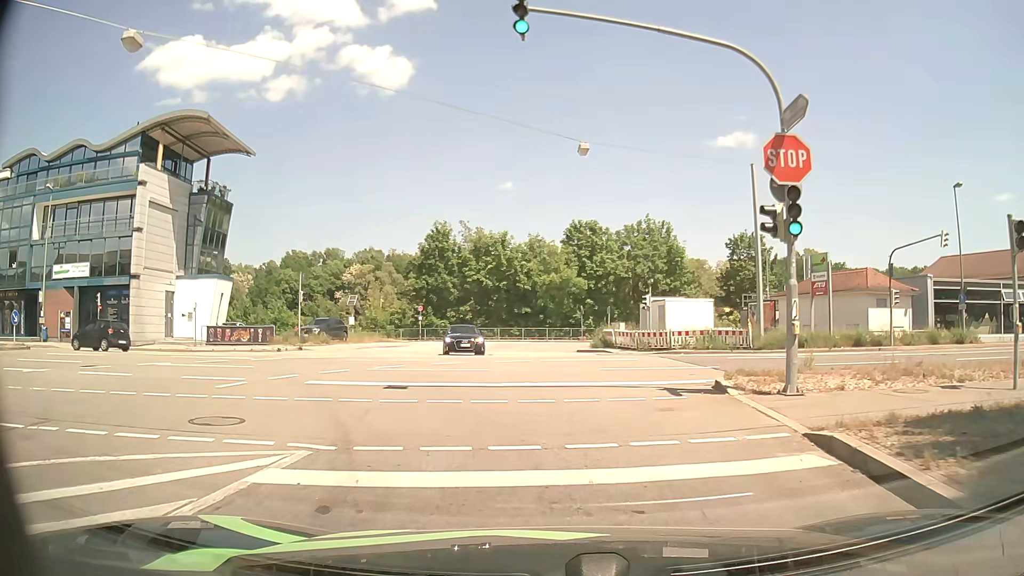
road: tertiary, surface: asphalt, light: Day
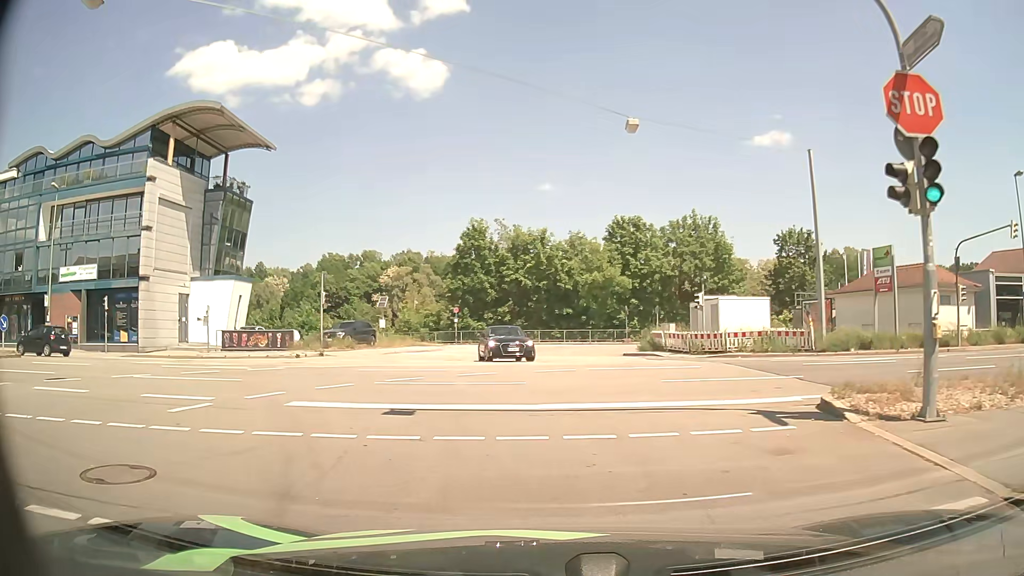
(-0.1, +3.1) m; -3°
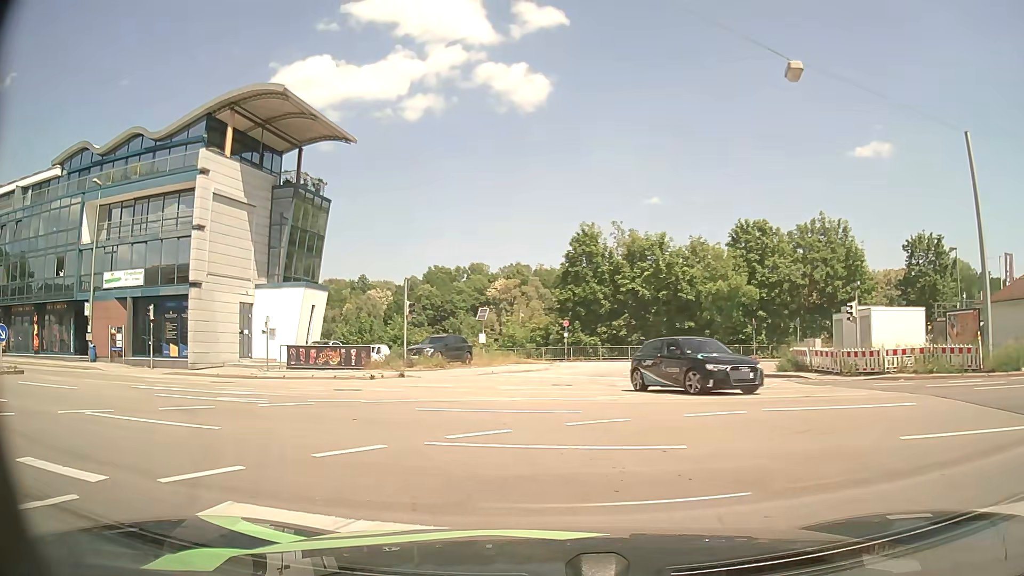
(-0.5, +5.8) m; -11°
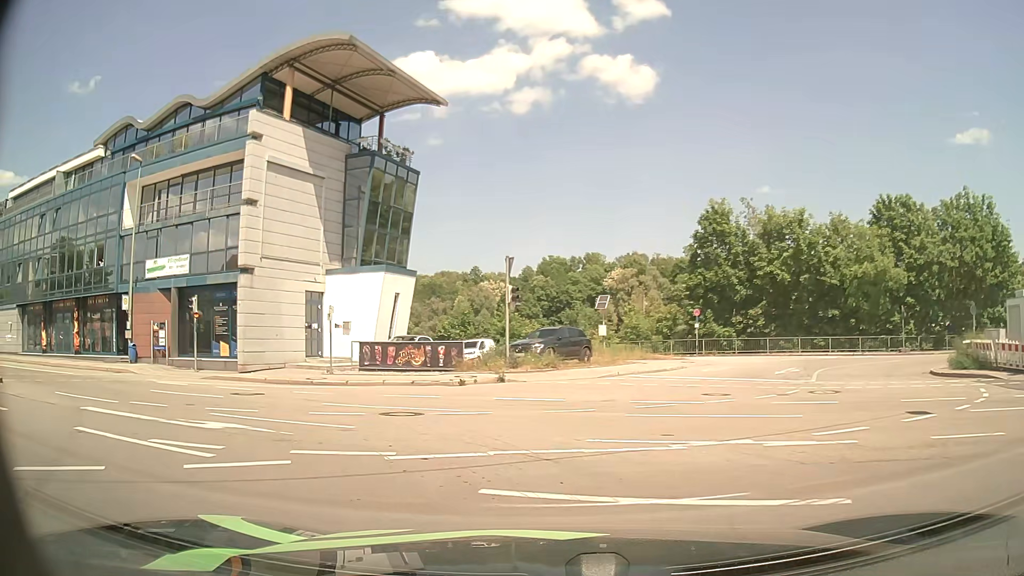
(-0.4, +6.5) m; -9°
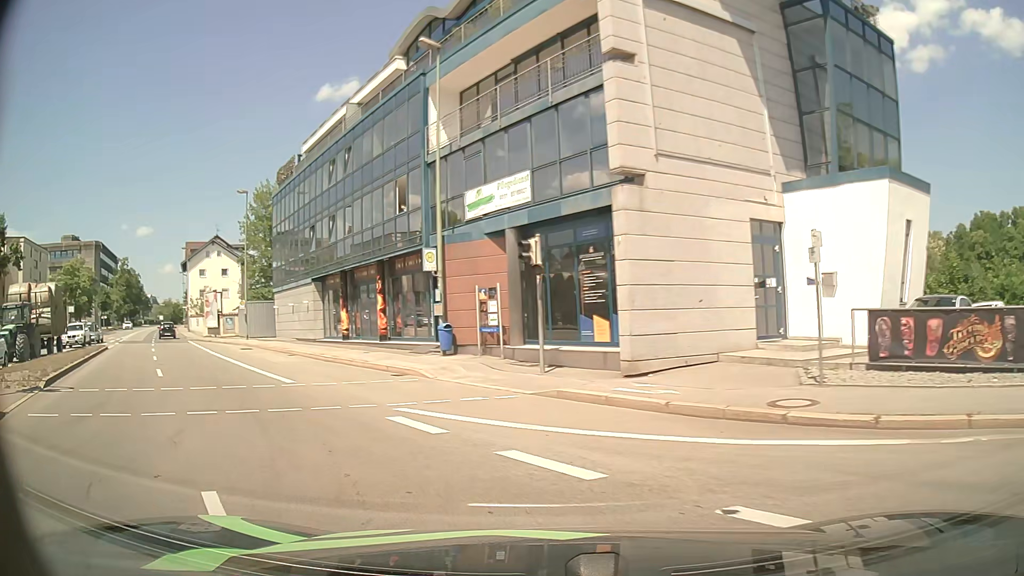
(-4.0, +13.3) m; -37°
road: primary
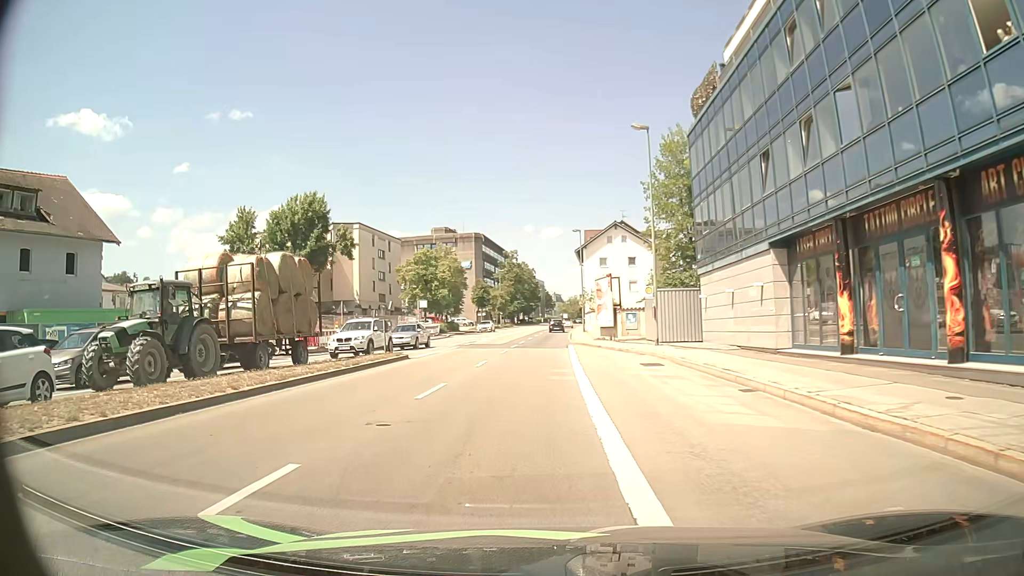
(-5.8, +15.0) m; -36°
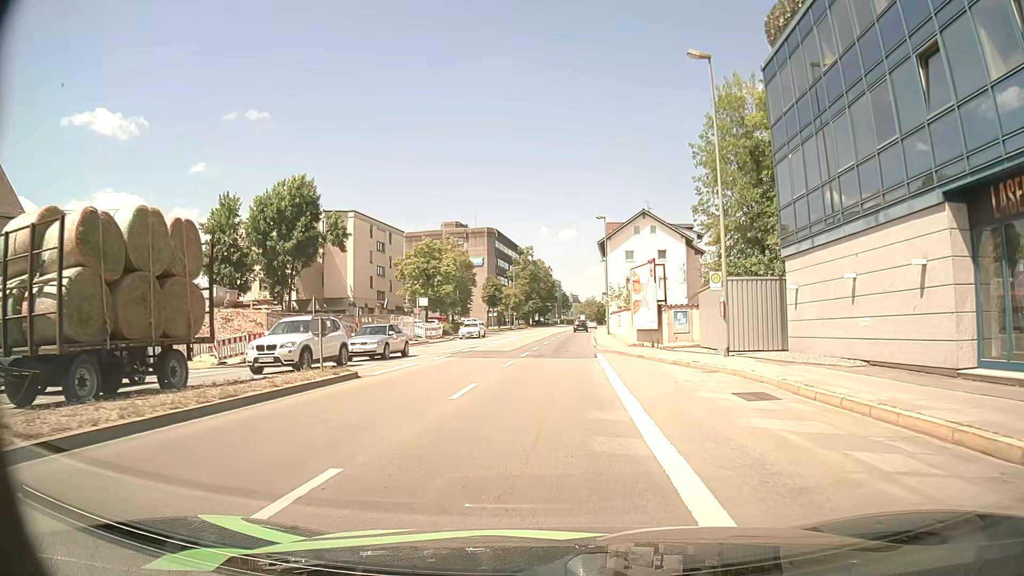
(-0.2, +9.2) m; -2°
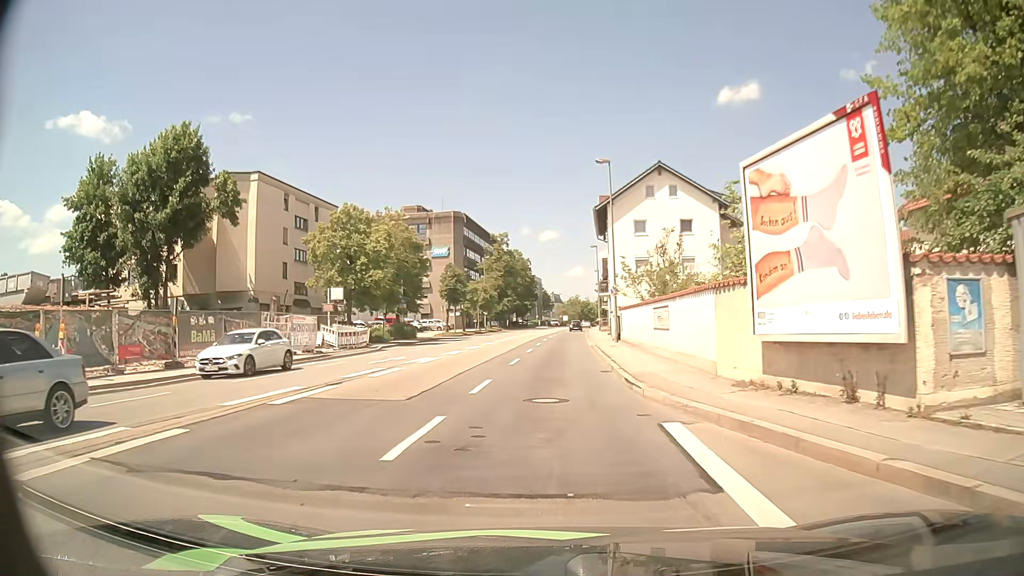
(+0.8, +20.7) m; +3°
(0, +10) (0, +20) (+1, +30) (+1, +40) (+2, +50) (+2, +60) (+3, +70) (+3, +80) (+4, +90) (+5, +100) m
